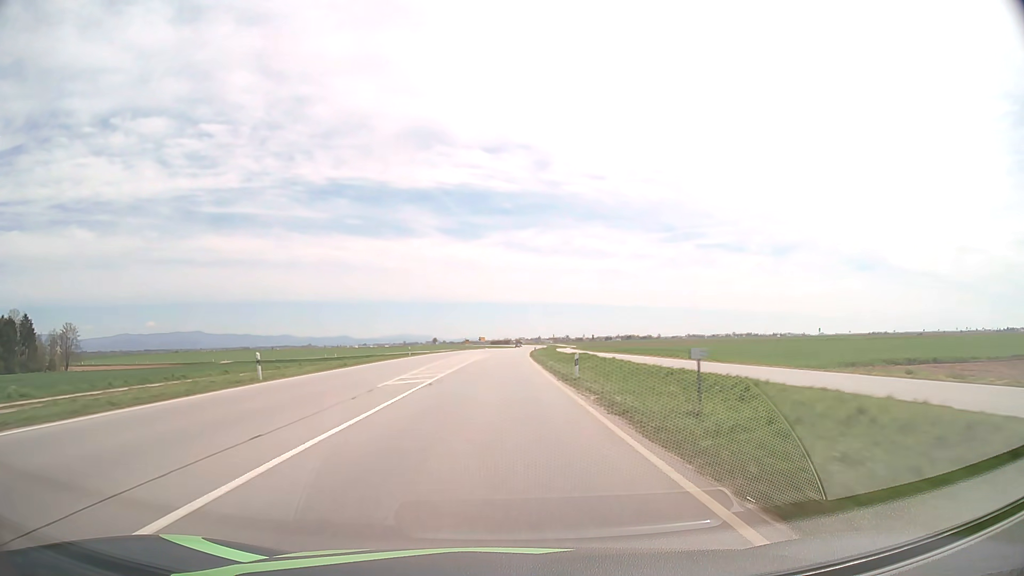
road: primary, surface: asphalt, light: Day
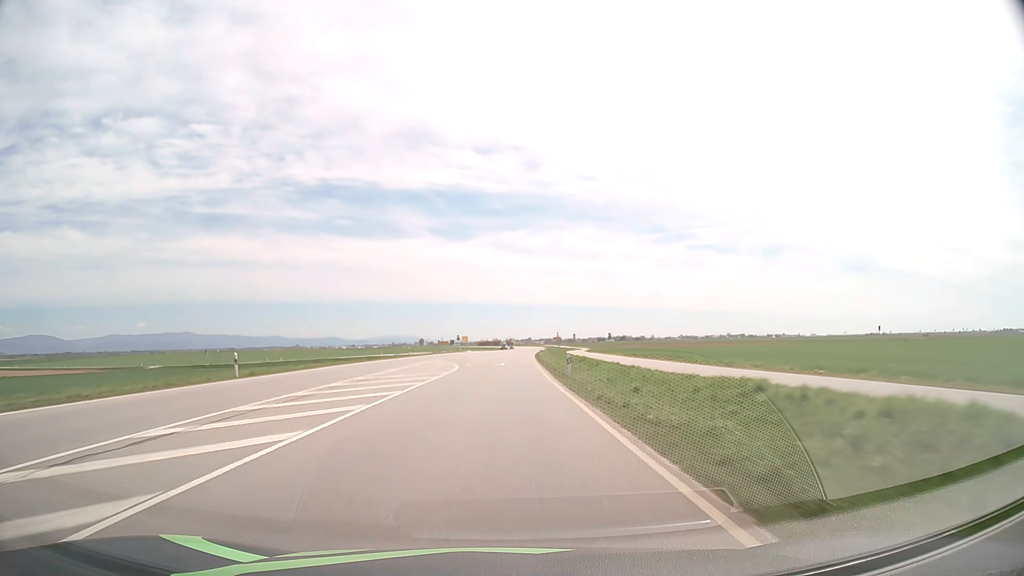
(+0.3, +48.4) m; +1°
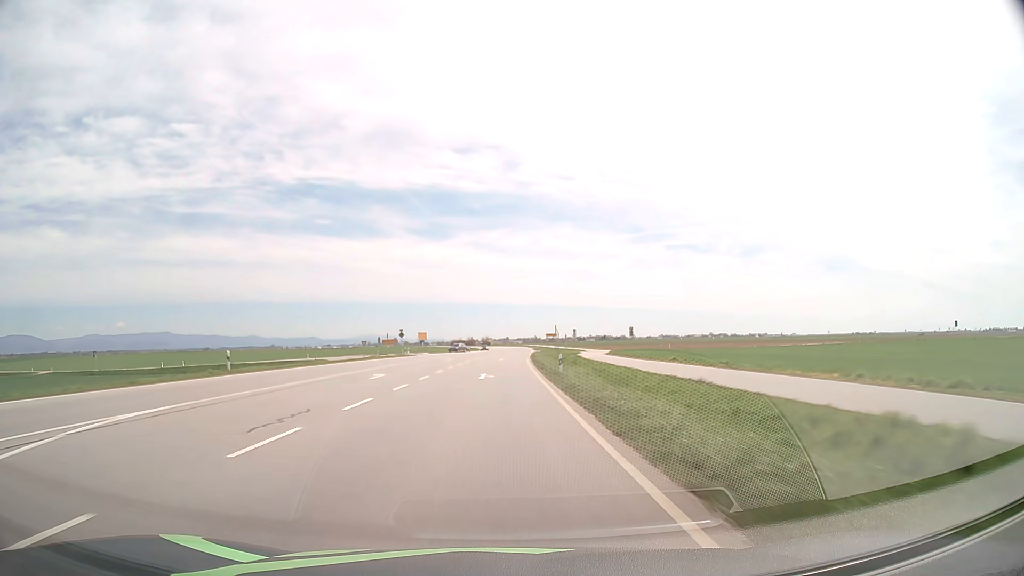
(+0.7, +48.3) m; +2°
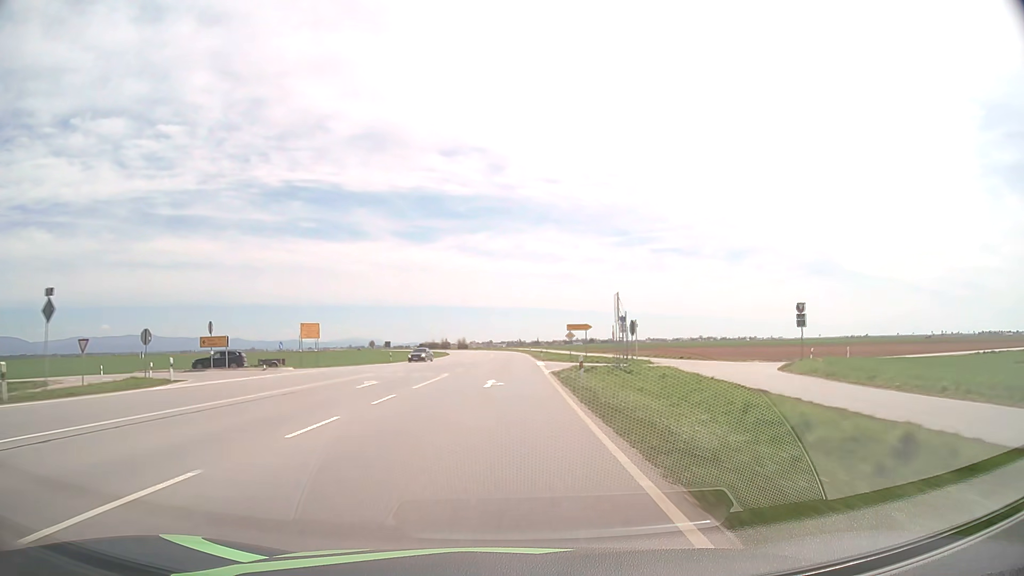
(+0.9, +64.1) m; +1°
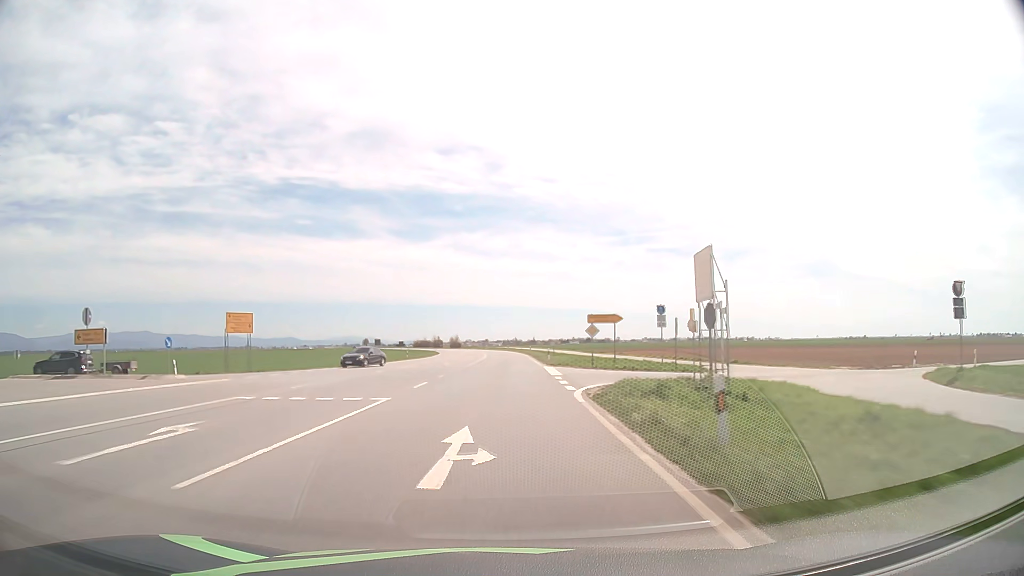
(+0.1, +16.0) m; 0°
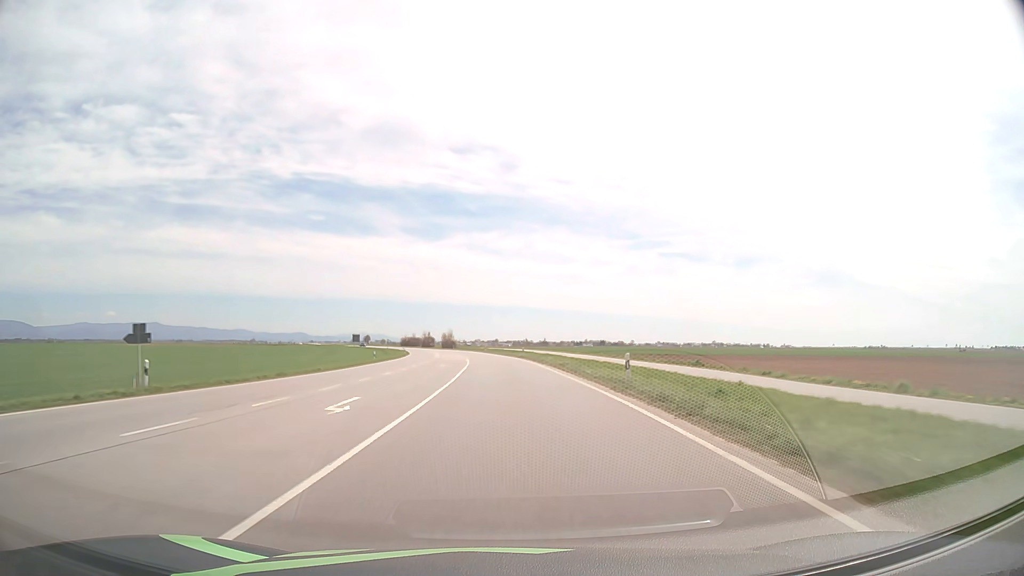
(-0.1, +63.7) m; -1°
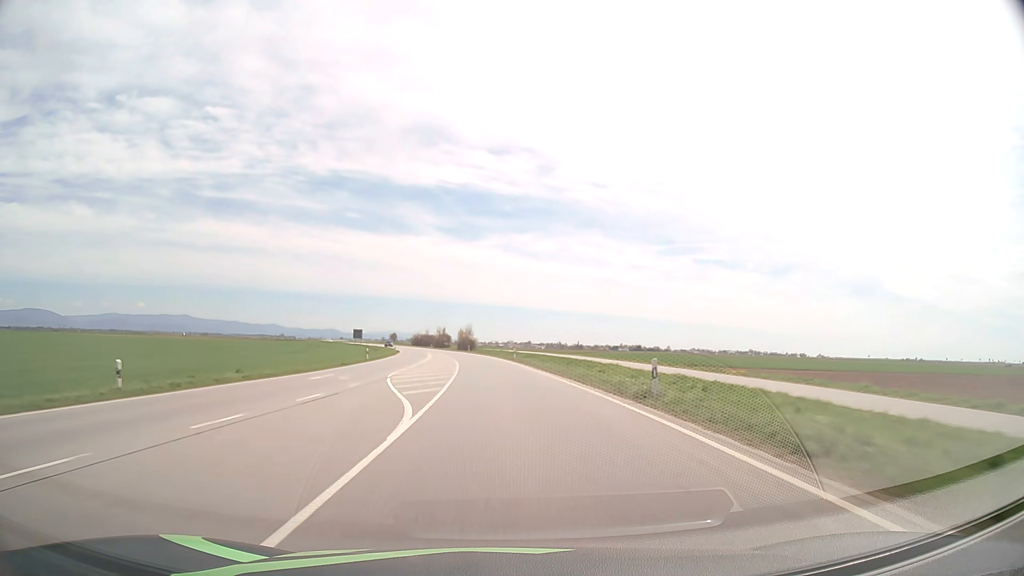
(-1.1, +47.6) m; -3°
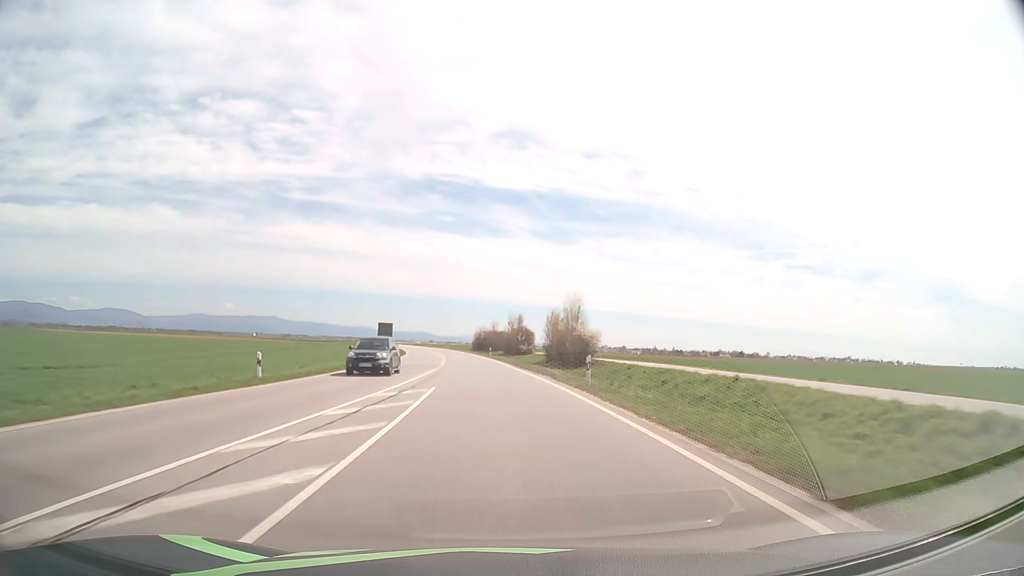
(-5.0, +79.0) m; -8°
(0, +10) (0, +20) (-1, +30) (-1, +40) (-2, +50) (-3, +60) (-4, +70) (-5, +80) (-7, +90) (-8, +100) m
